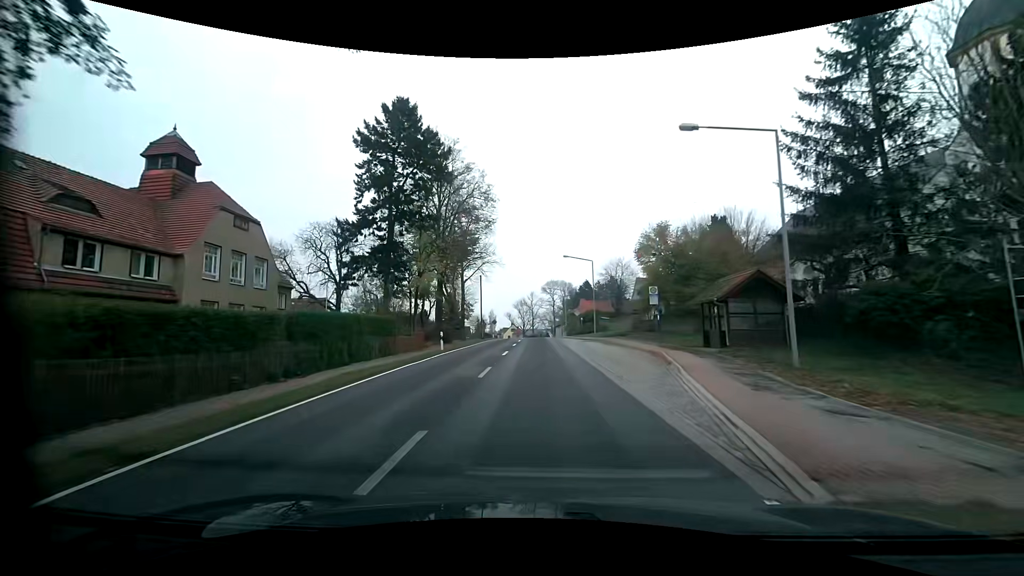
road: primary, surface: asphalt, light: Day
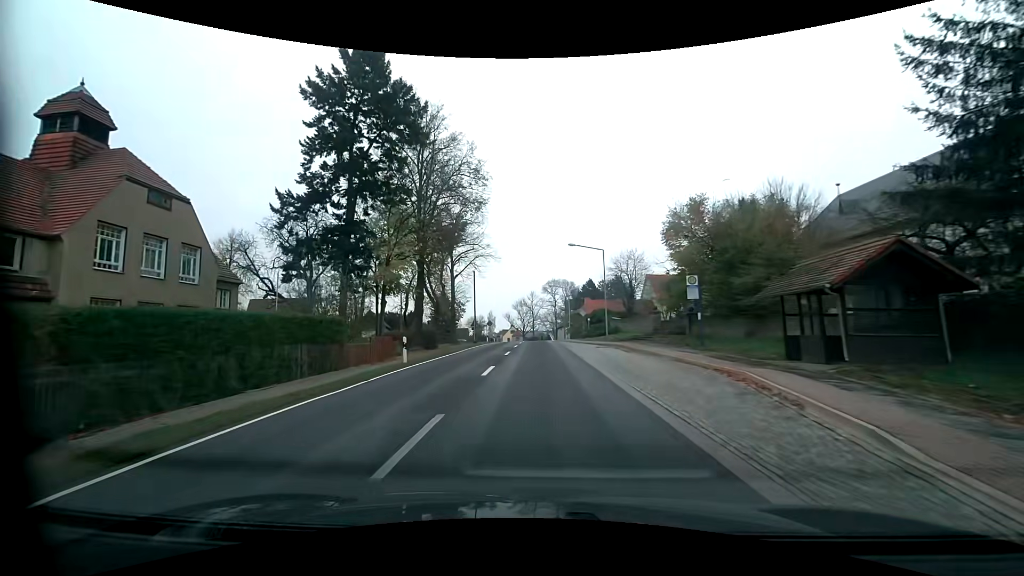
(0.0, +7.9) m; 0°
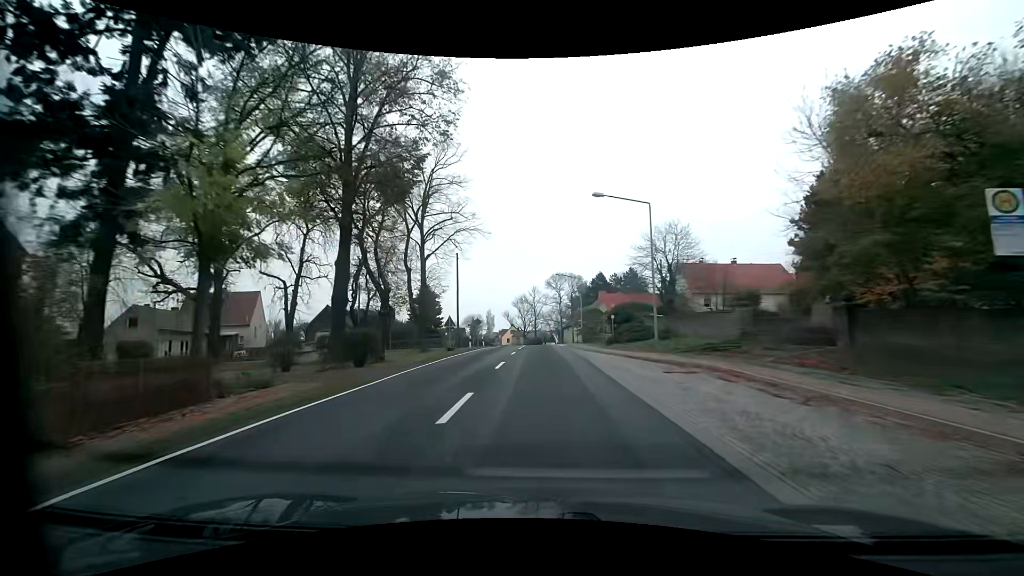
(-0.2, +15.8) m; 0°
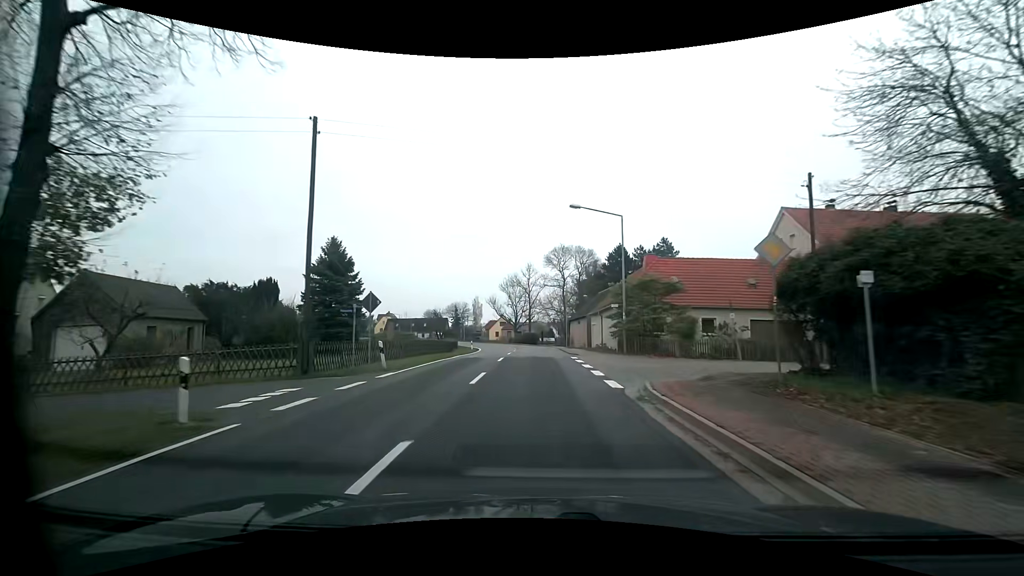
(+0.1, +30.9) m; 0°
